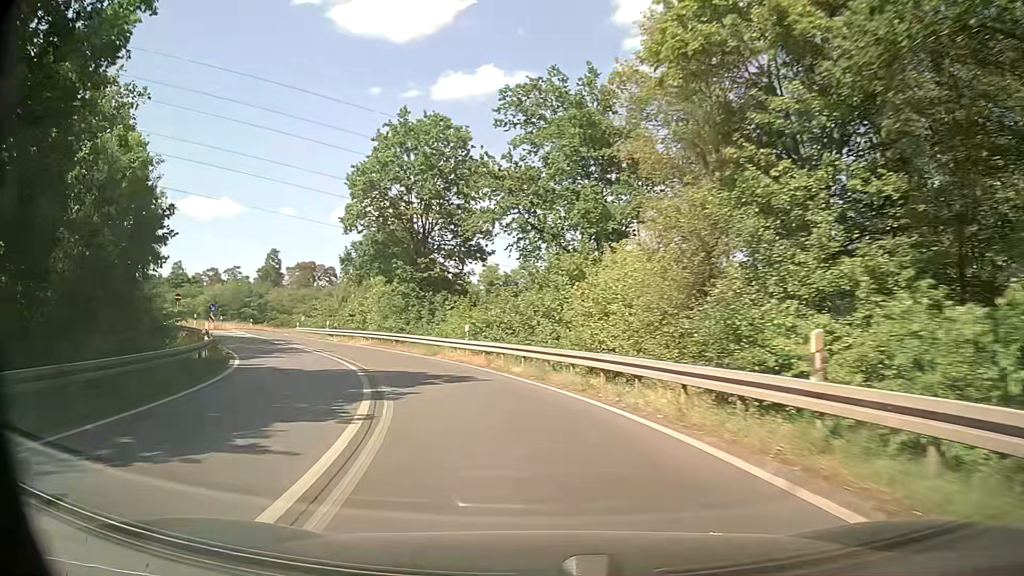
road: trunk_link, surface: asphalt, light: Day
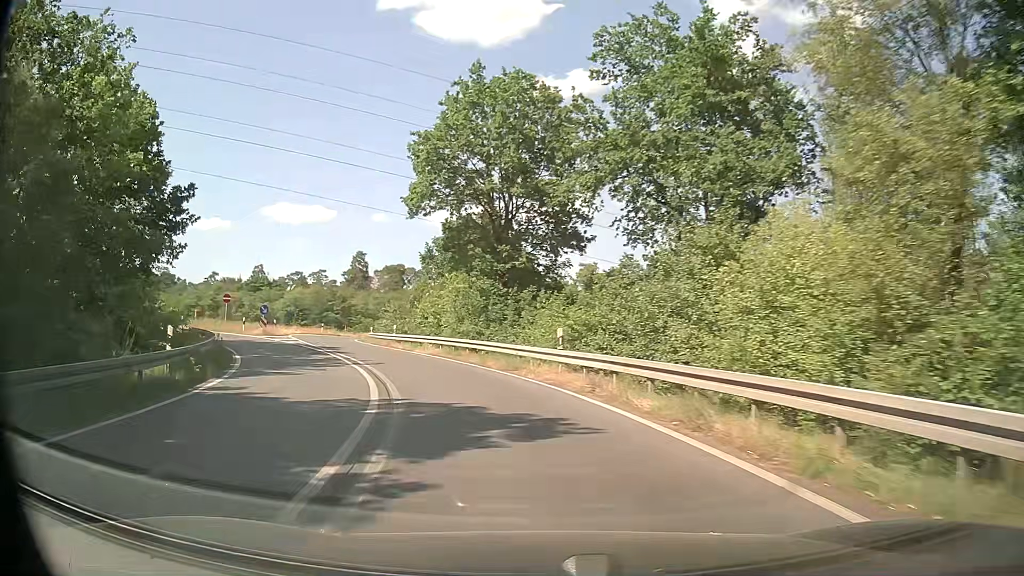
(-0.6, +8.0) m; -9°
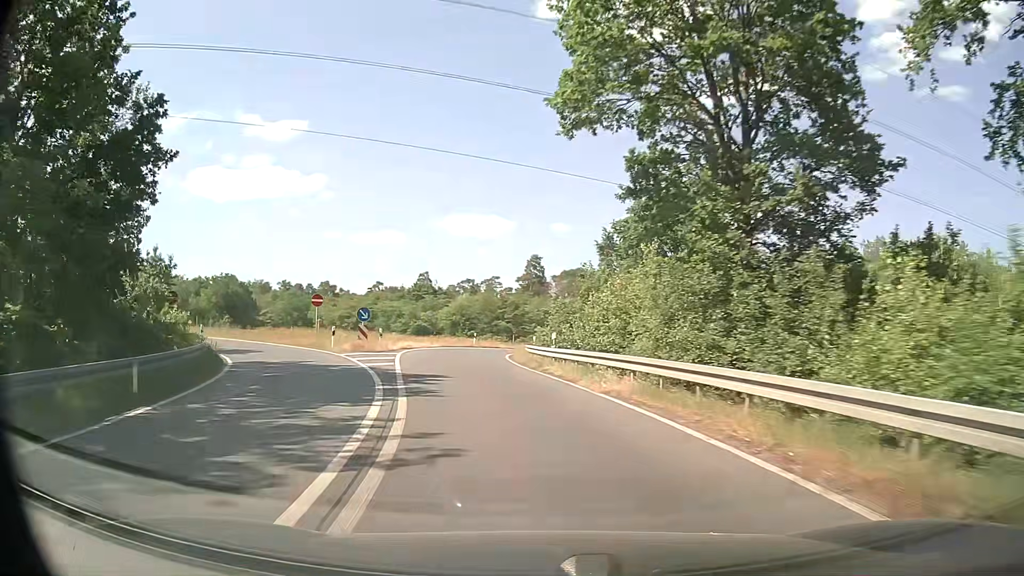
(-2.2, +16.1) m; -16°
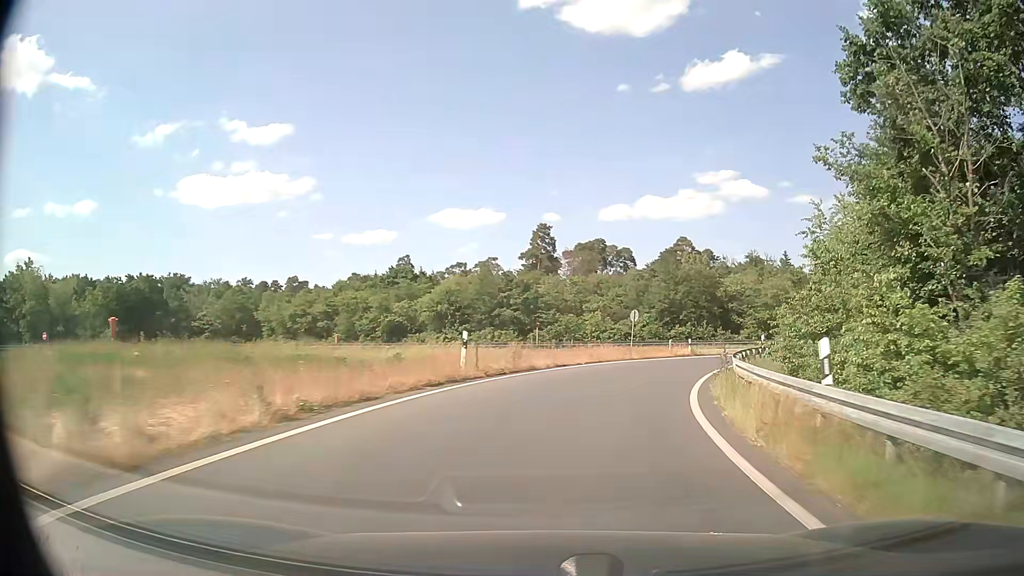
(-4.1, +41.8) m; 0°
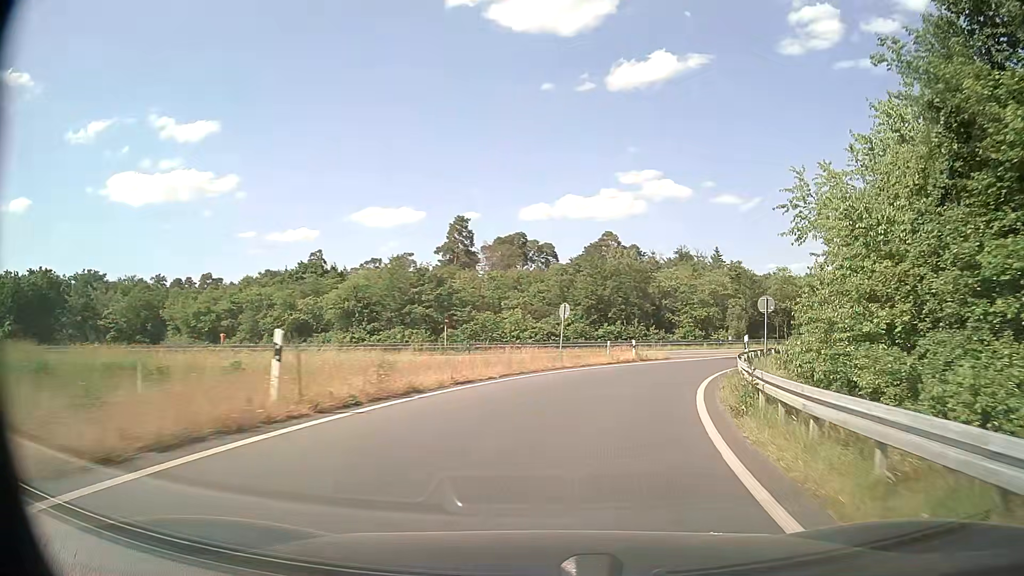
(+0.5, +8.7) m; +7°
(+1, +10) (+3, +20) (+7, +29) (+12, +37) (+18, +45) (+26, +52) (+34, +57) (+43, +63) (+51, +68) (+59, +73) m
